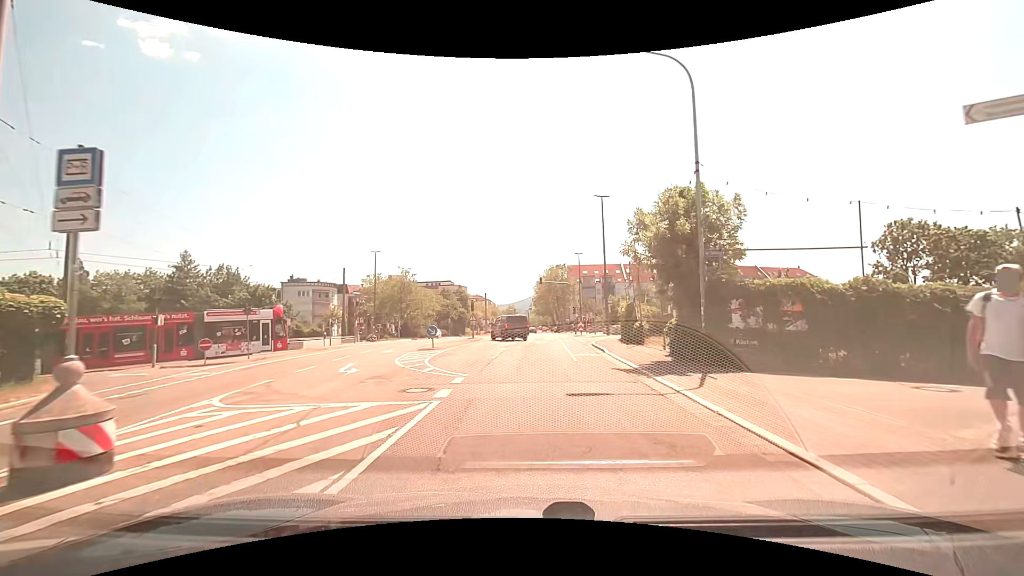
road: tertiary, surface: asphalt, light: Day
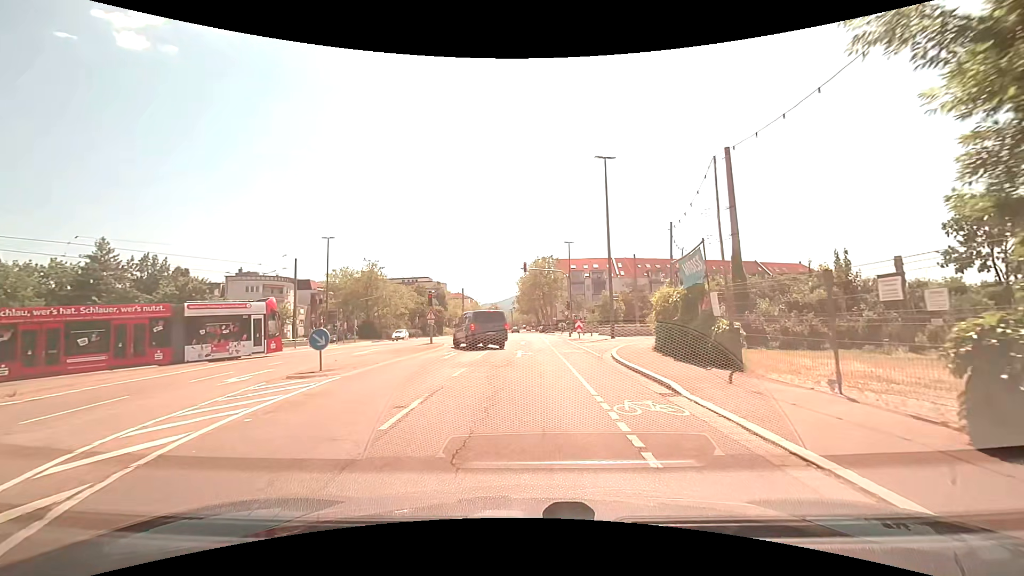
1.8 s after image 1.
(+0.1, +12.2) m; +3°
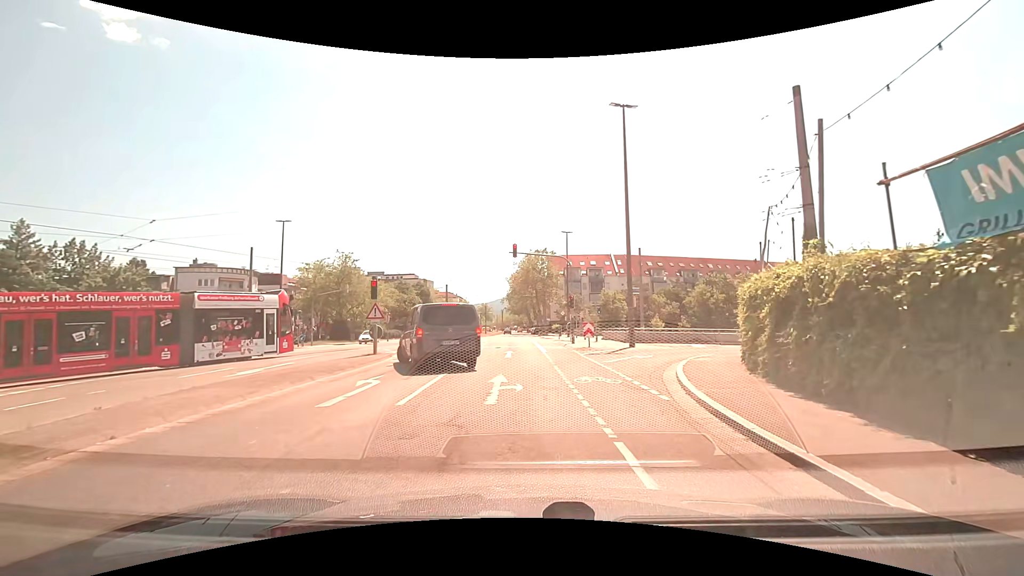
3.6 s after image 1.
(-0.2, +10.0) m; -1°
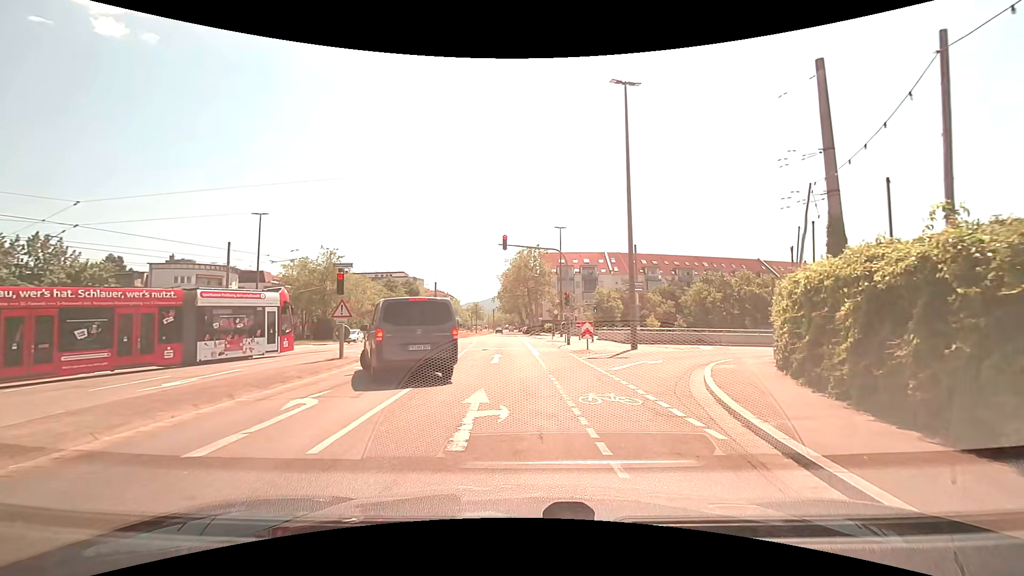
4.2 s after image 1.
(0.0, +2.9) m; +1°
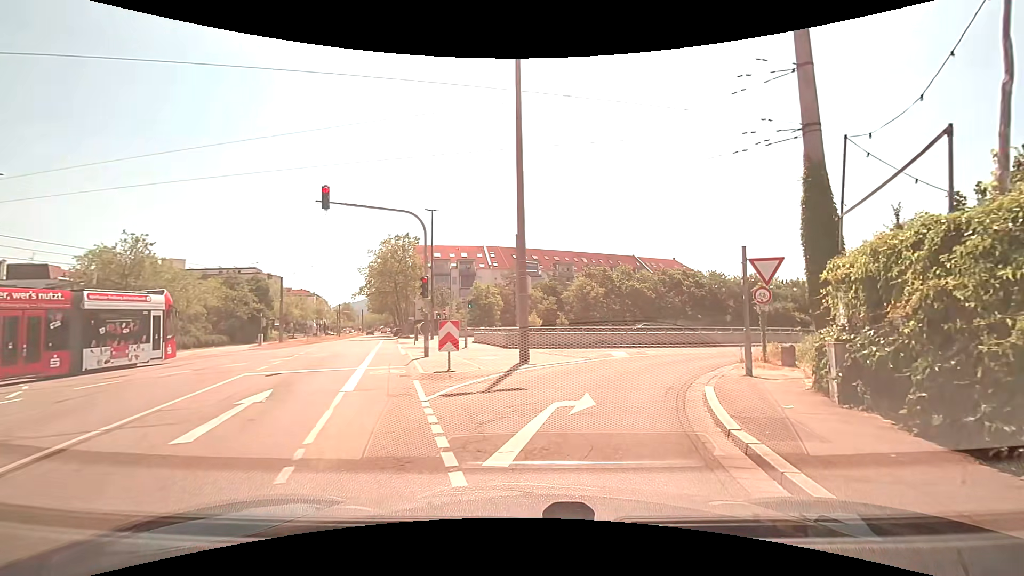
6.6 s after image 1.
(+1.2, +9.6) m; +15°
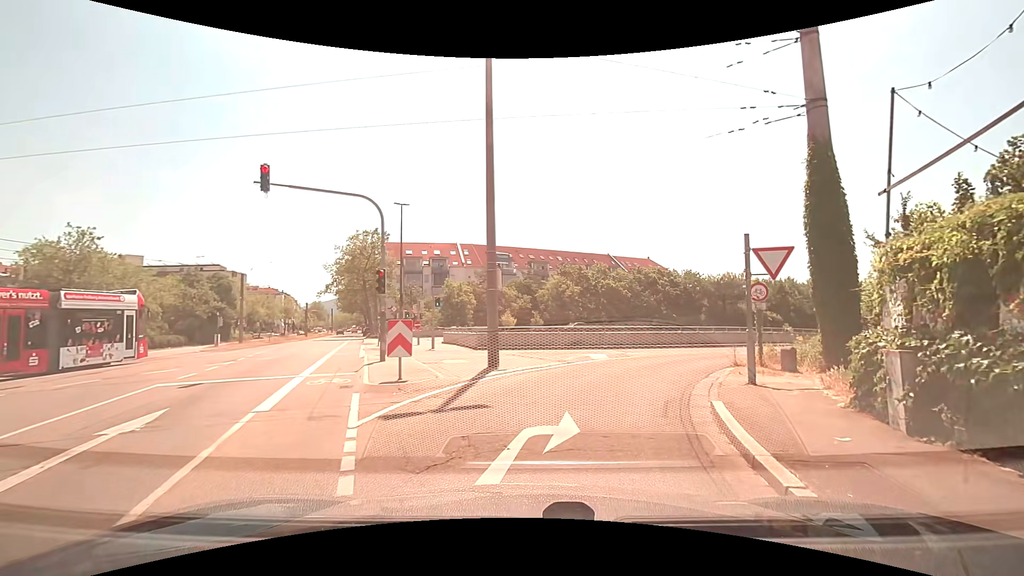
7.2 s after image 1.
(0.0, +2.1) m; +2°
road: tertiary_link
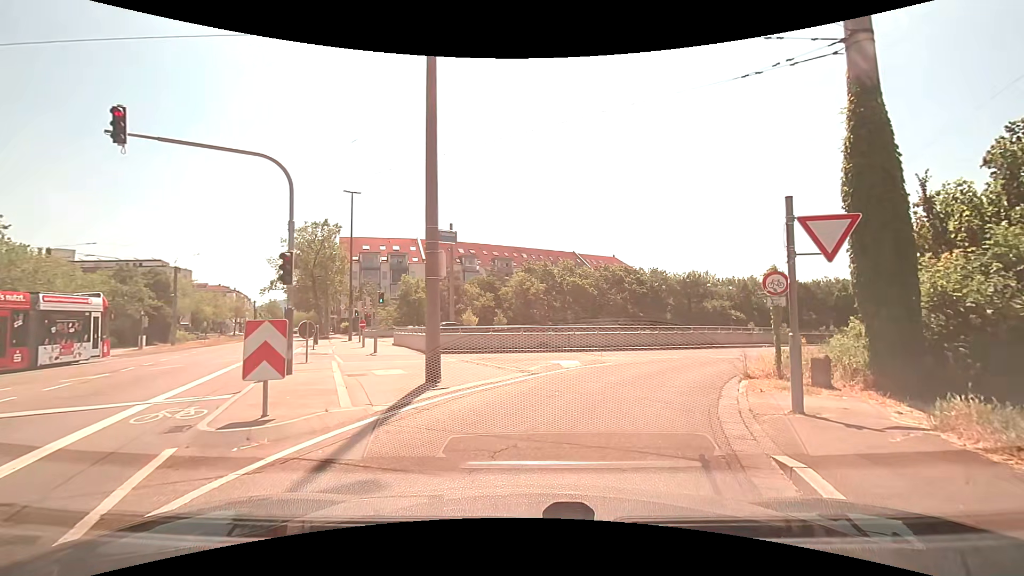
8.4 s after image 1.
(+0.1, +3.7) m; +5°
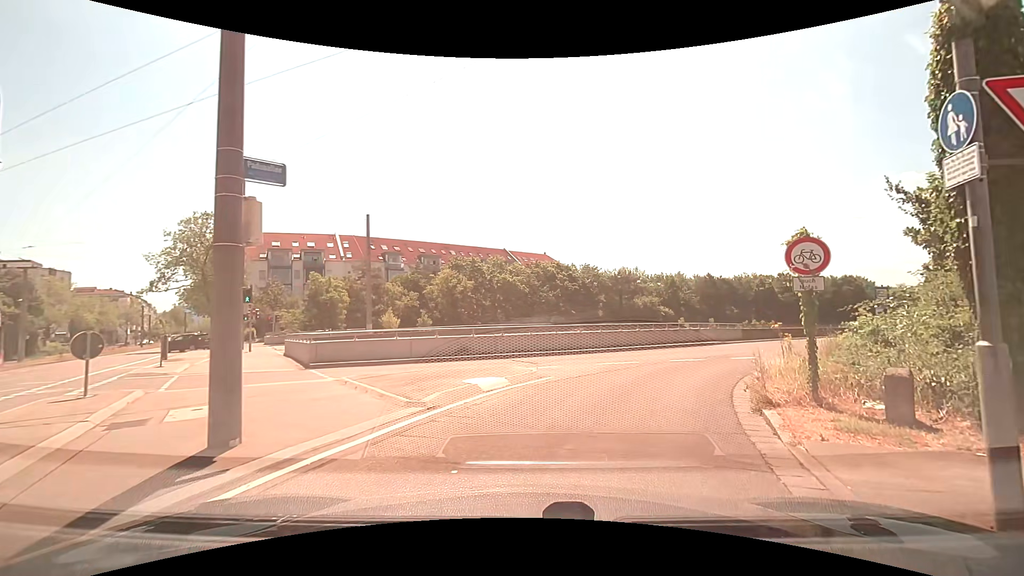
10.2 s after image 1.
(+0.3, +4.9) m; +7°
